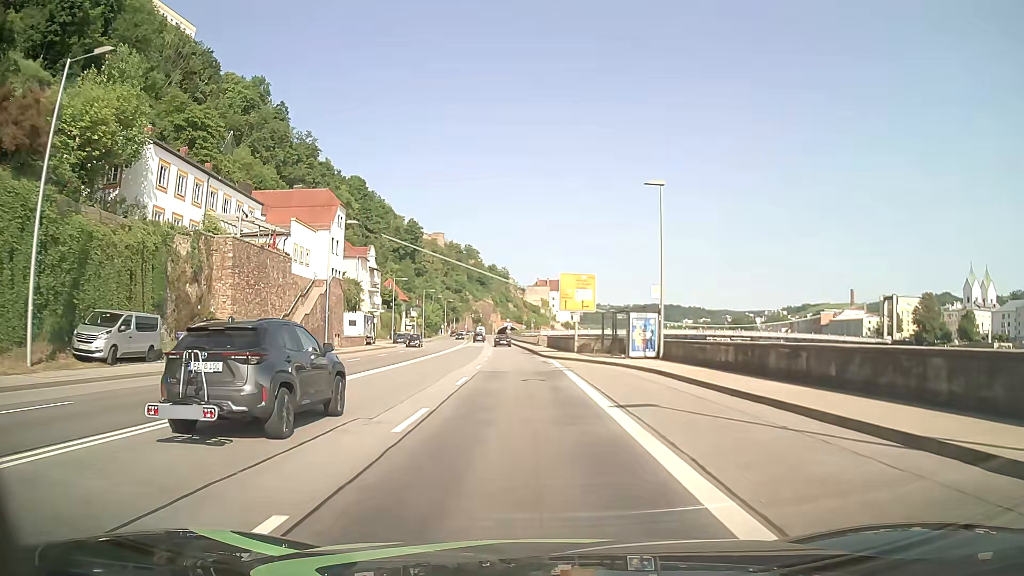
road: primary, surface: asphalt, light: Day
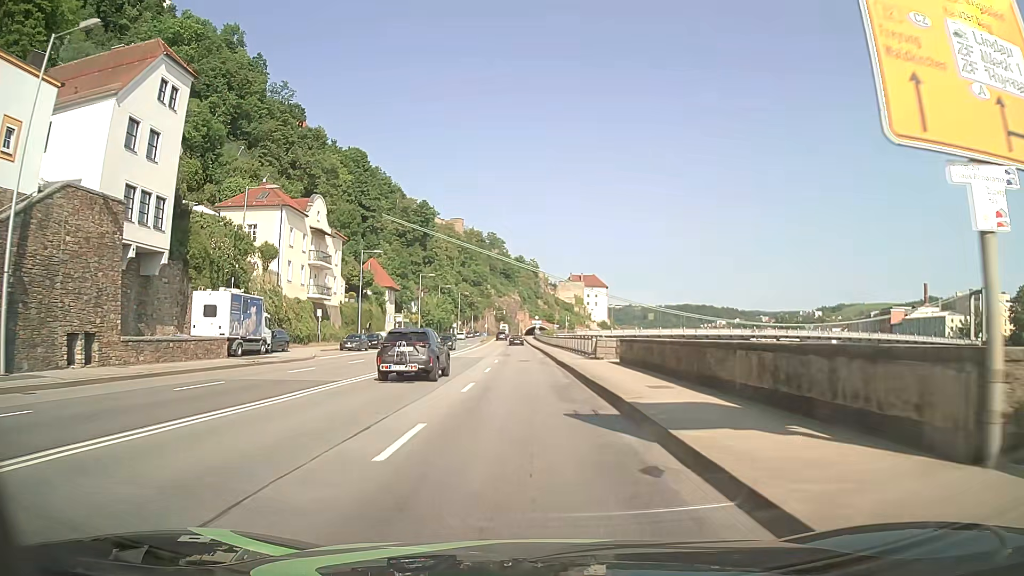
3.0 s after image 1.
(-1.1, +38.3) m; -3°
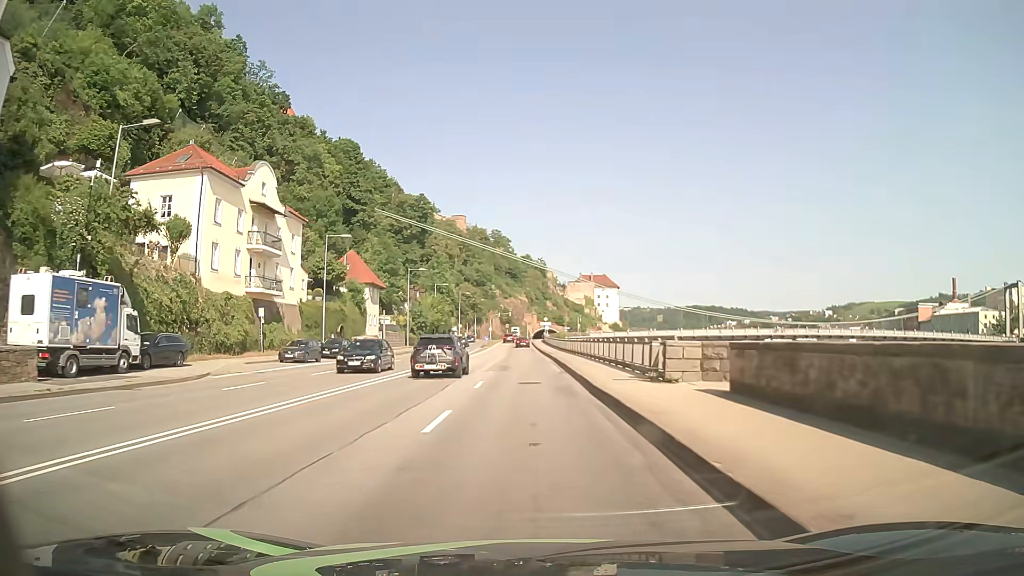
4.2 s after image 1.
(-0.1, +15.3) m; 0°
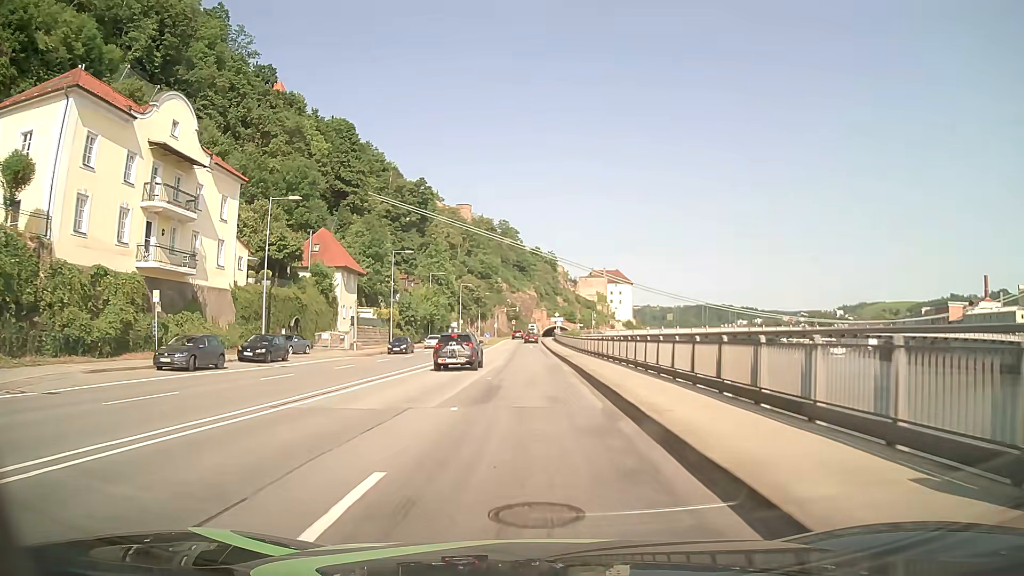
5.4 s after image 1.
(-0.2, +15.3) m; -1°
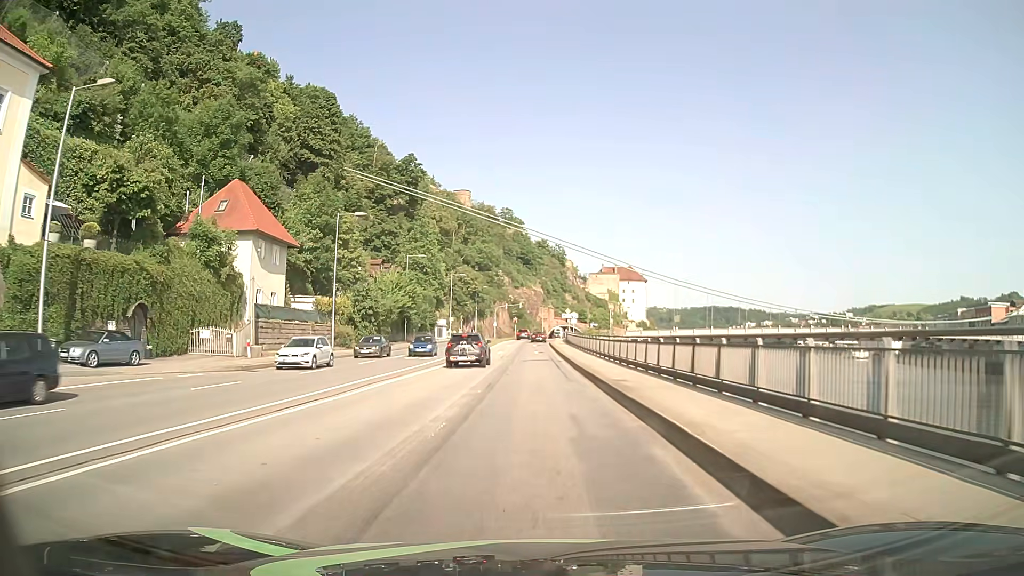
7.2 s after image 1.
(-0.2, +23.0) m; -1°
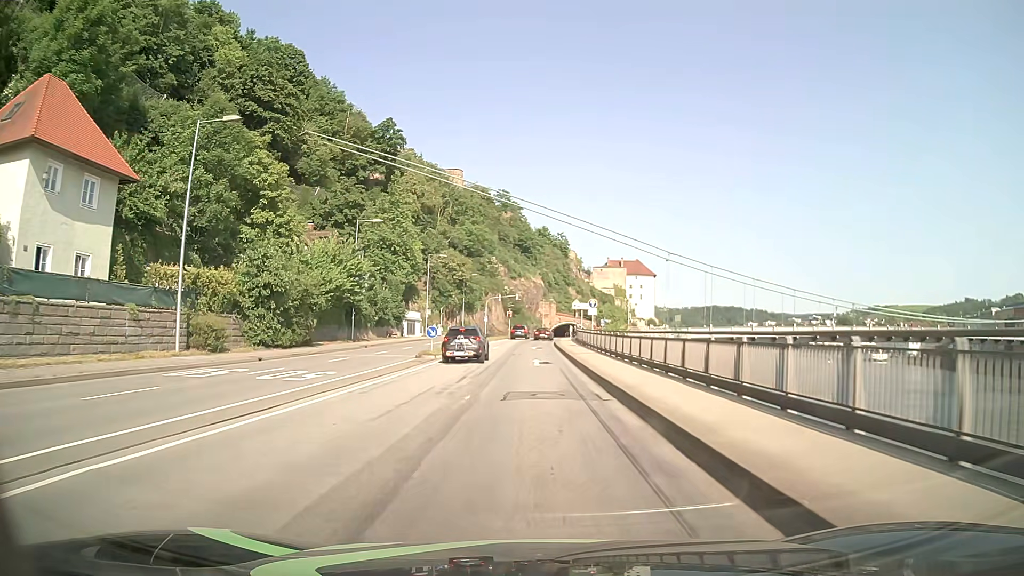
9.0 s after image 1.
(0.0, +22.9) m; 0°
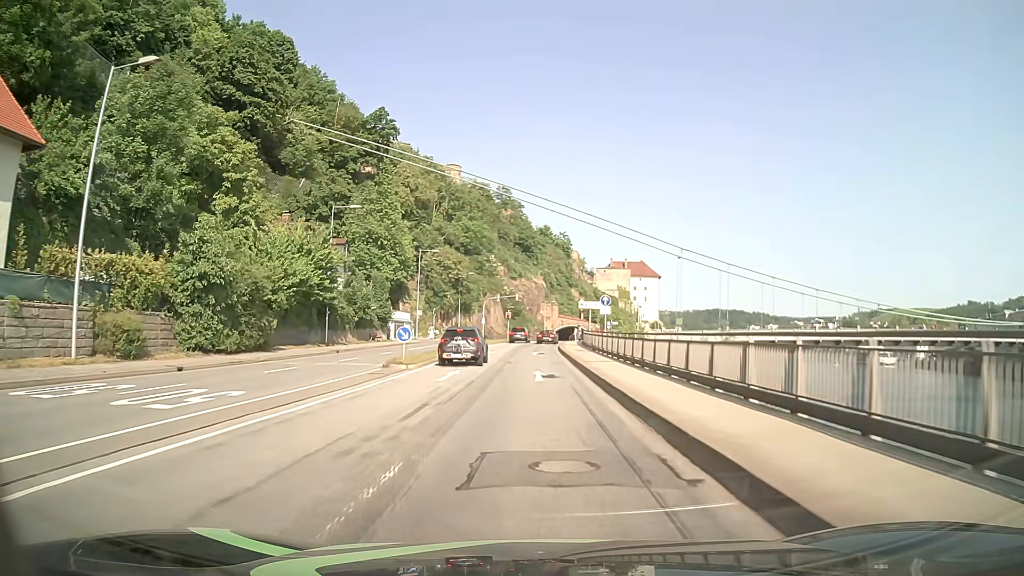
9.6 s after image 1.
(0.0, +7.5) m; 0°
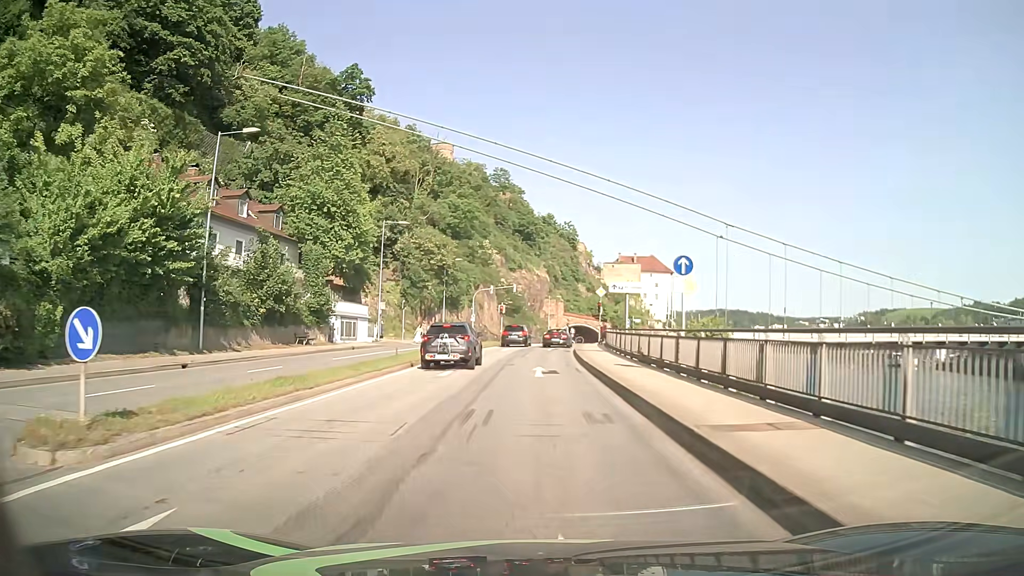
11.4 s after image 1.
(-0.1, +19.3) m; 0°
